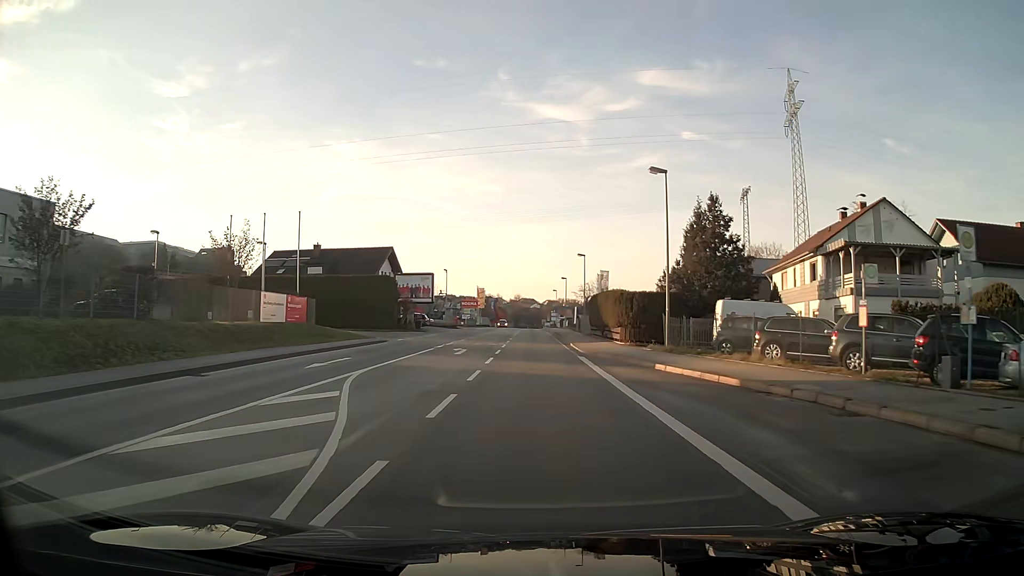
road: primary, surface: asphalt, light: Day
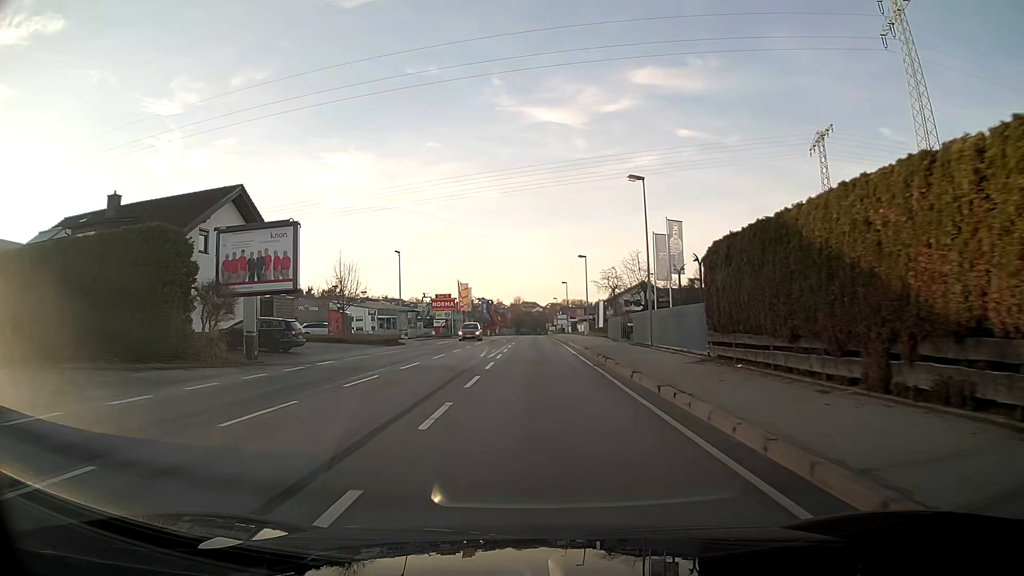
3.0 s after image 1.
(-0.1, +37.8) m; 0°
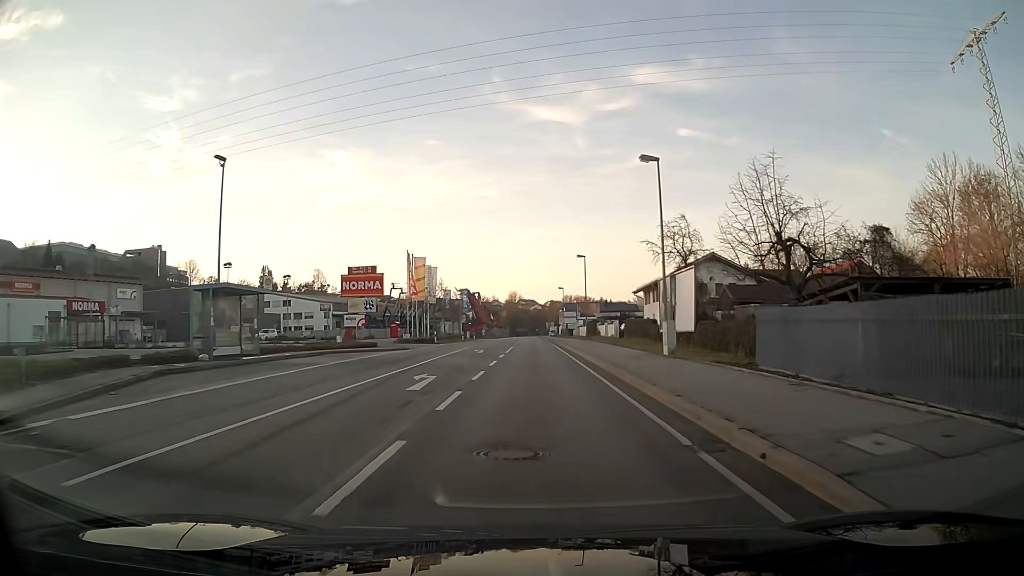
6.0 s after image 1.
(+0.1, +39.9) m; 0°
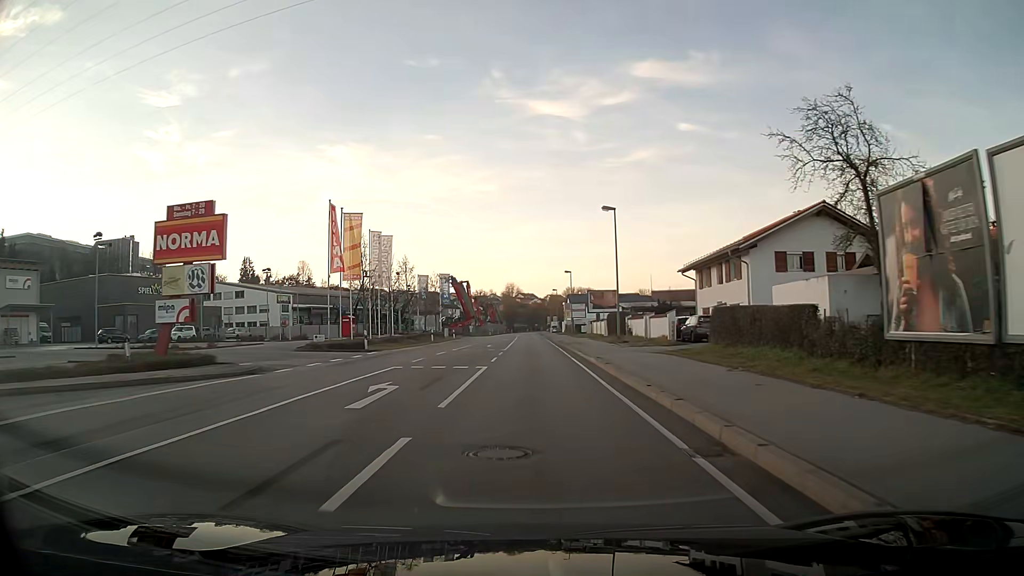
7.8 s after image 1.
(0.0, +24.2) m; 0°
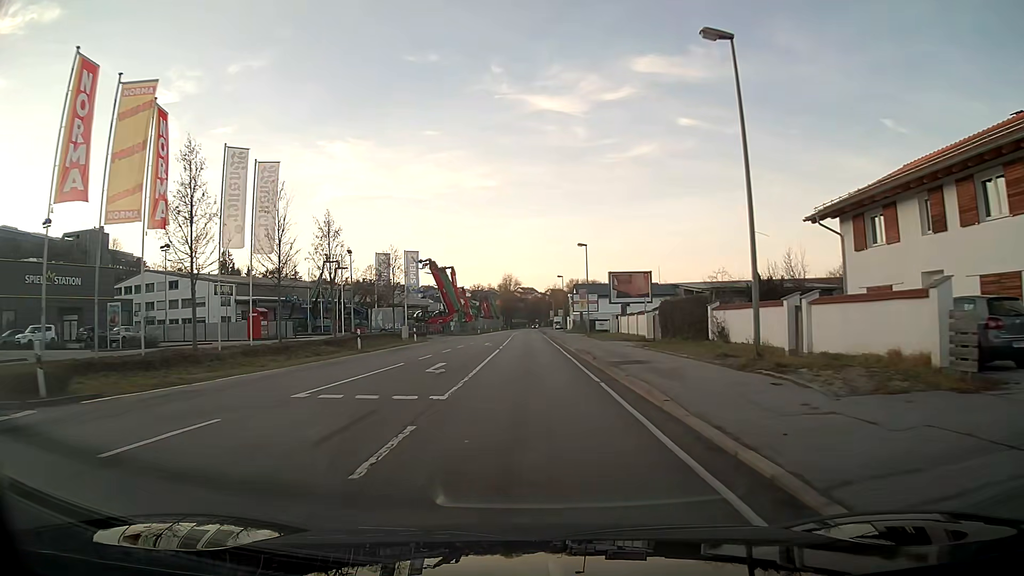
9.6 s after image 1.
(0.0, +24.5) m; 0°
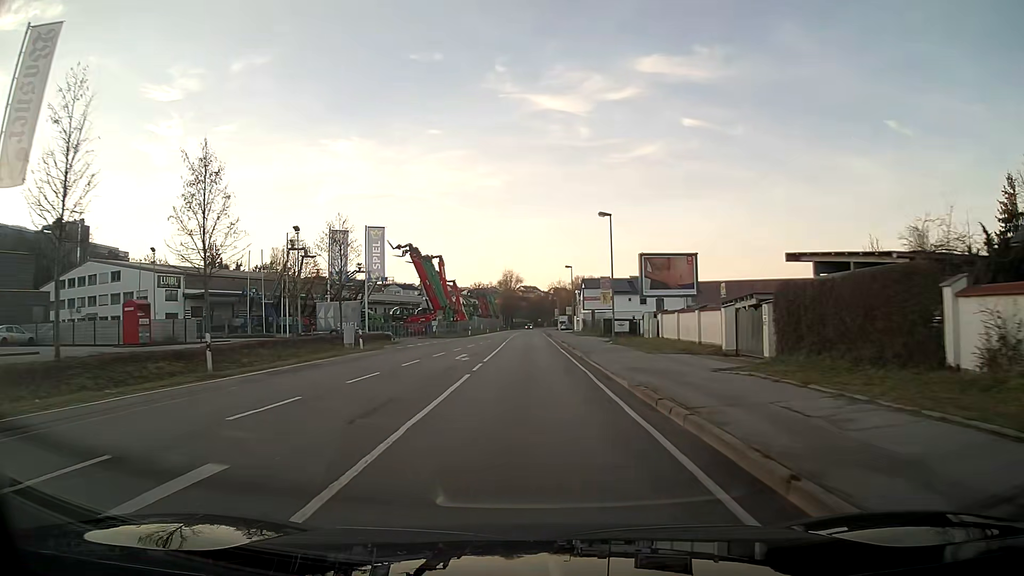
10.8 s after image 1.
(0.0, +16.5) m; 0°
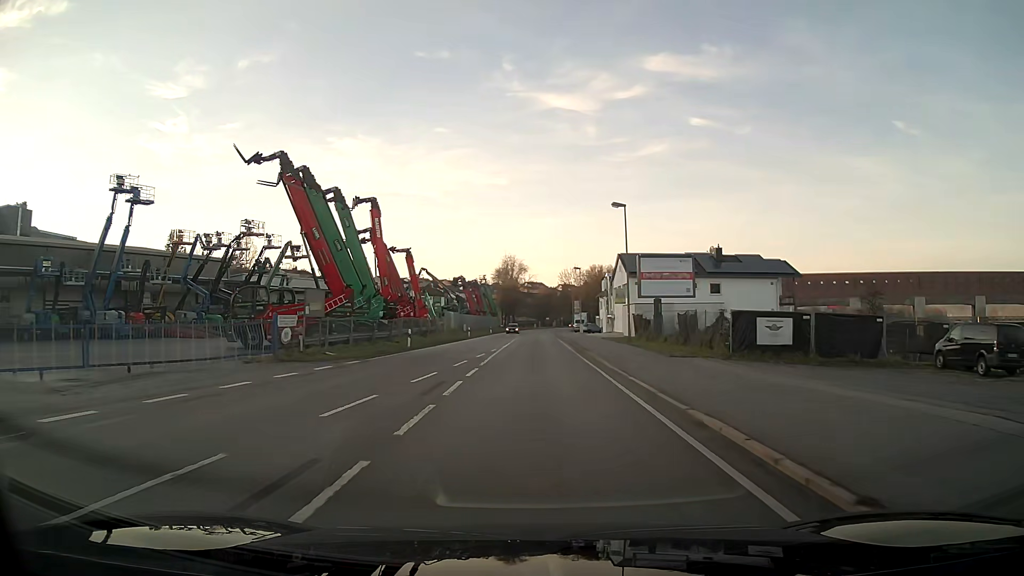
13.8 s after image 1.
(-0.3, +41.4) m; 0°
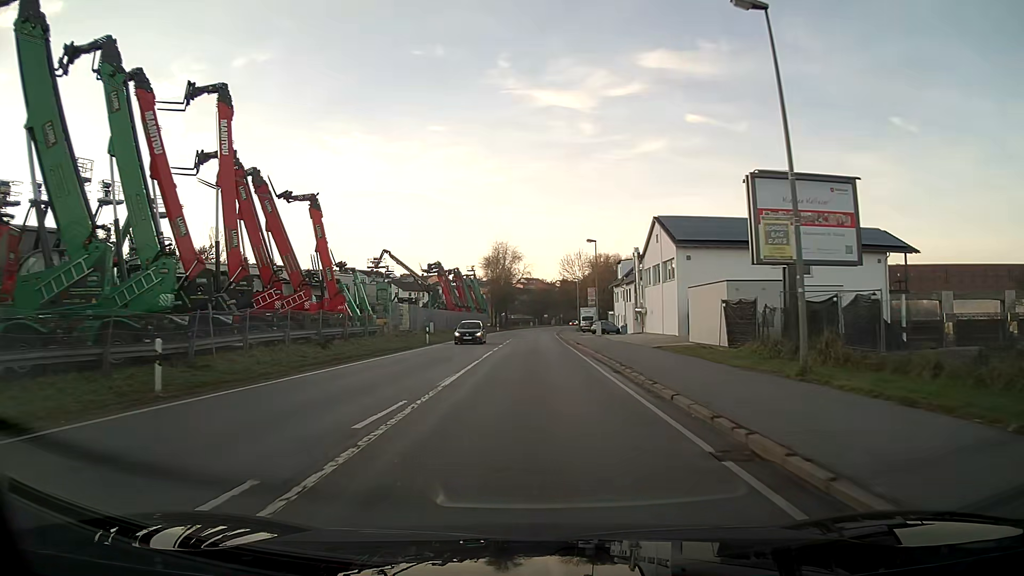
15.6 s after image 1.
(+0.1, +25.1) m; 0°
